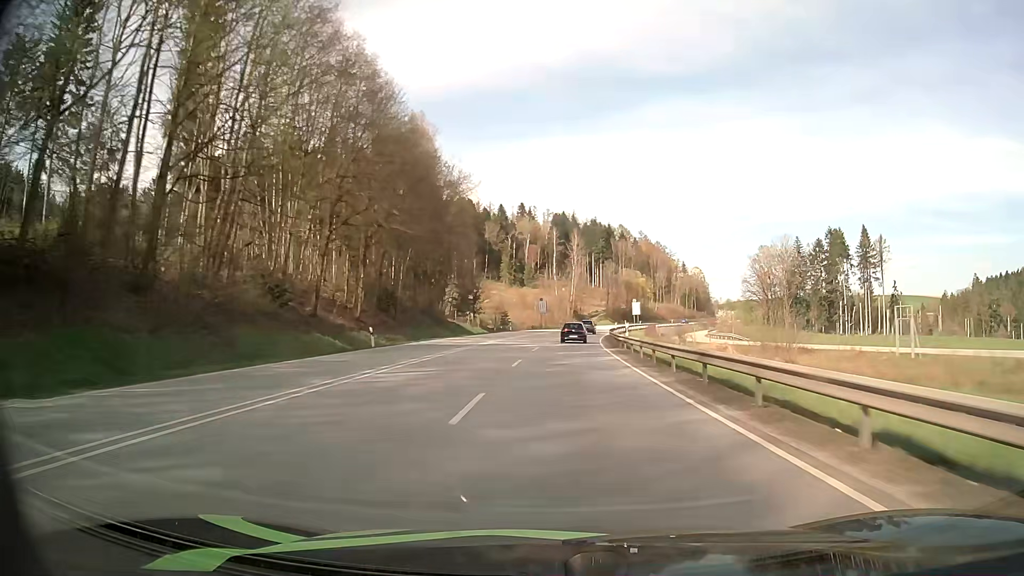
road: primary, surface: asphalt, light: Day
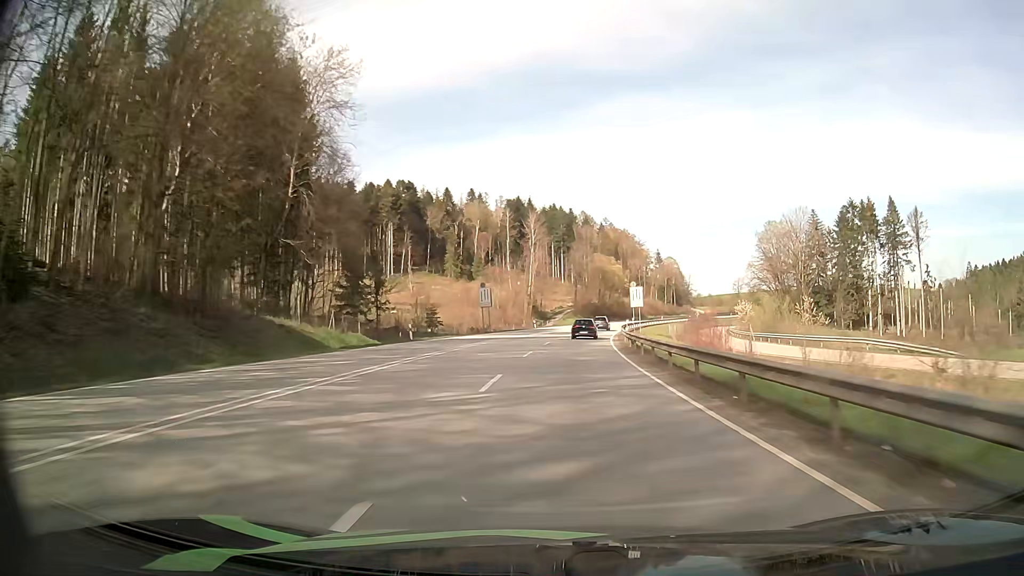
(+0.8, +43.7) m; +3°
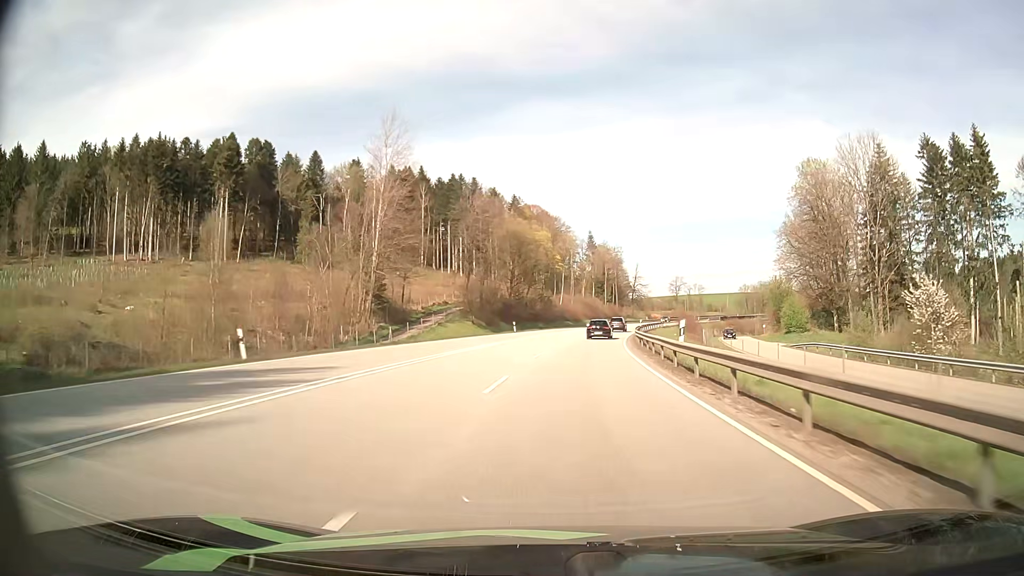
(+4.8, +71.5) m; +8°
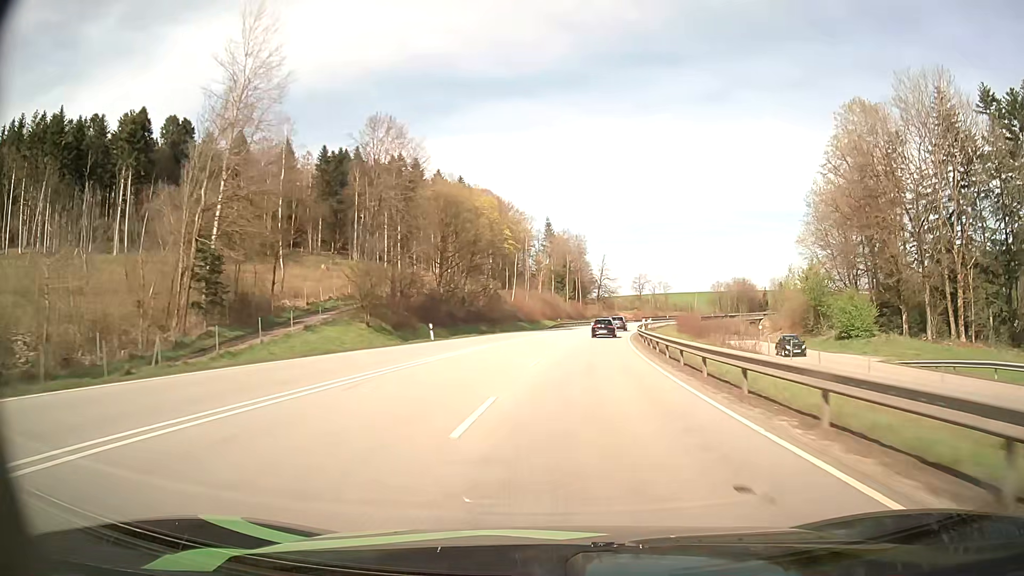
(+0.8, +28.2) m; +4°
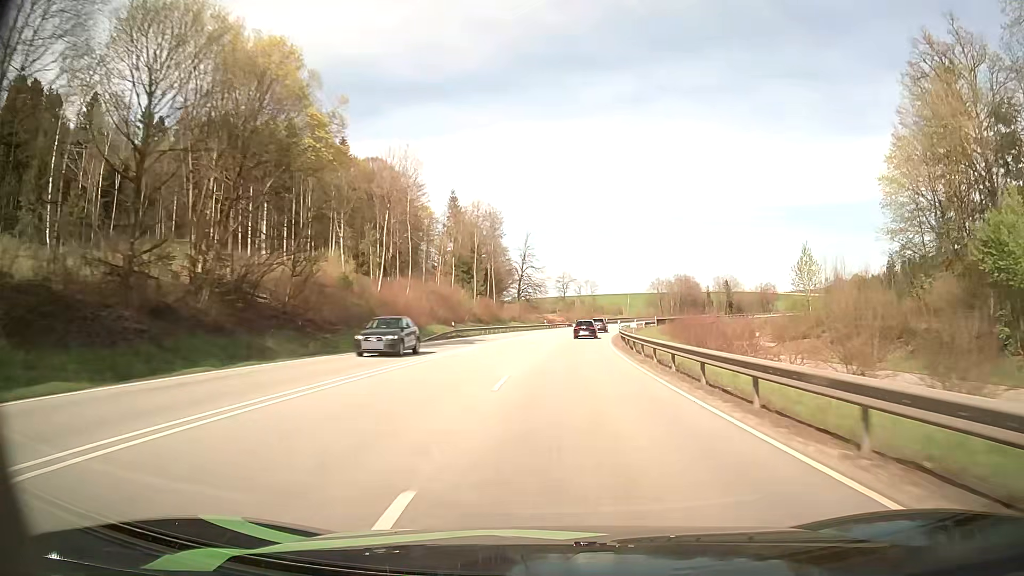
(+2.3, +42.1) m; +7°
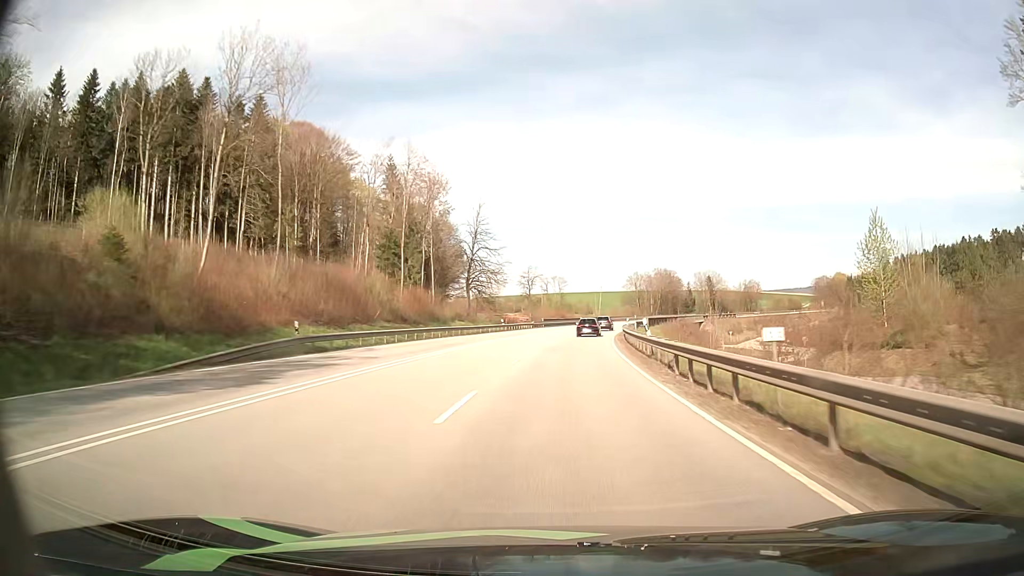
(+0.9, +28.1) m; +3°
